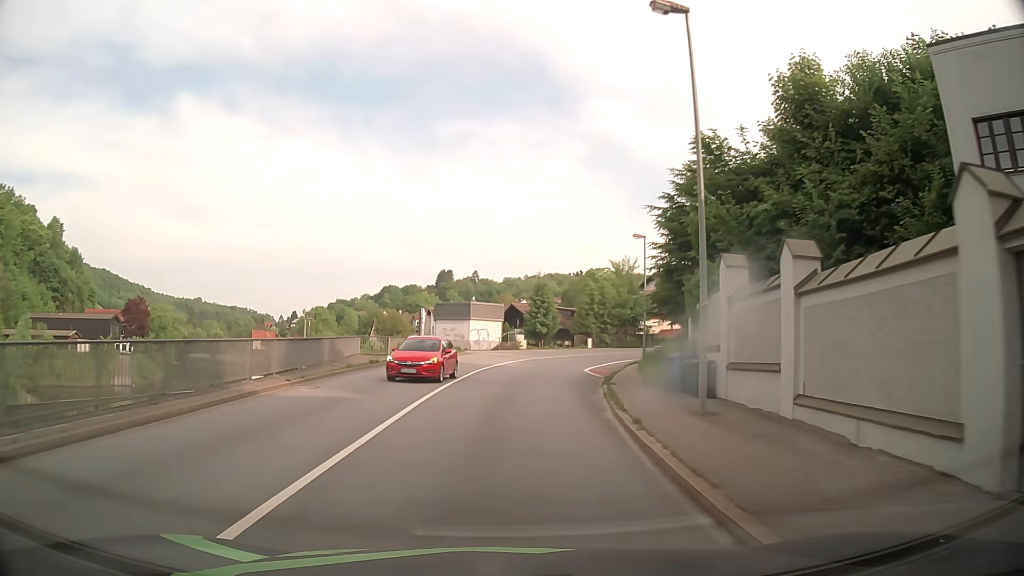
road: primary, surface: asphalt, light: Day
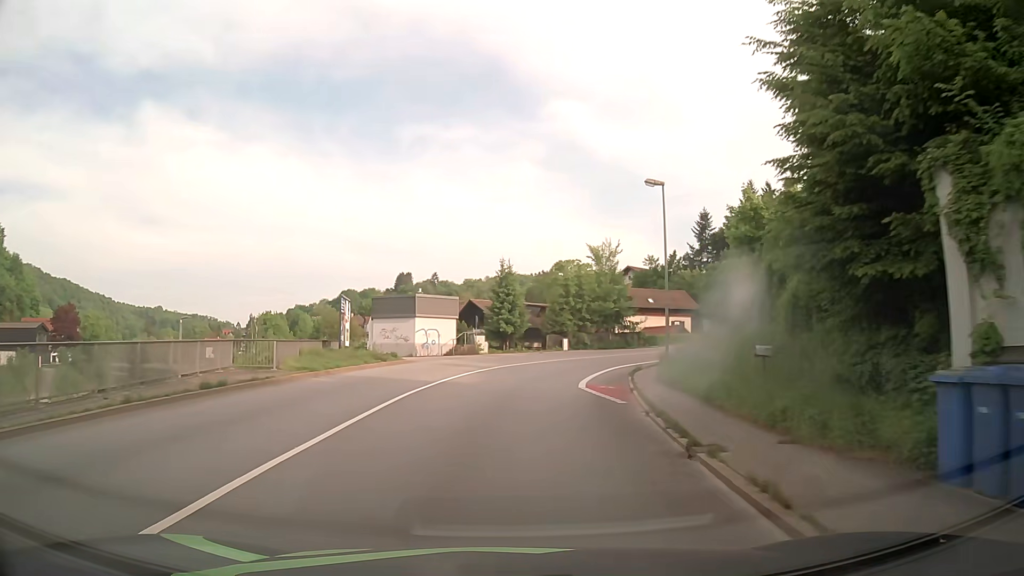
(+0.4, +14.2) m; +3°
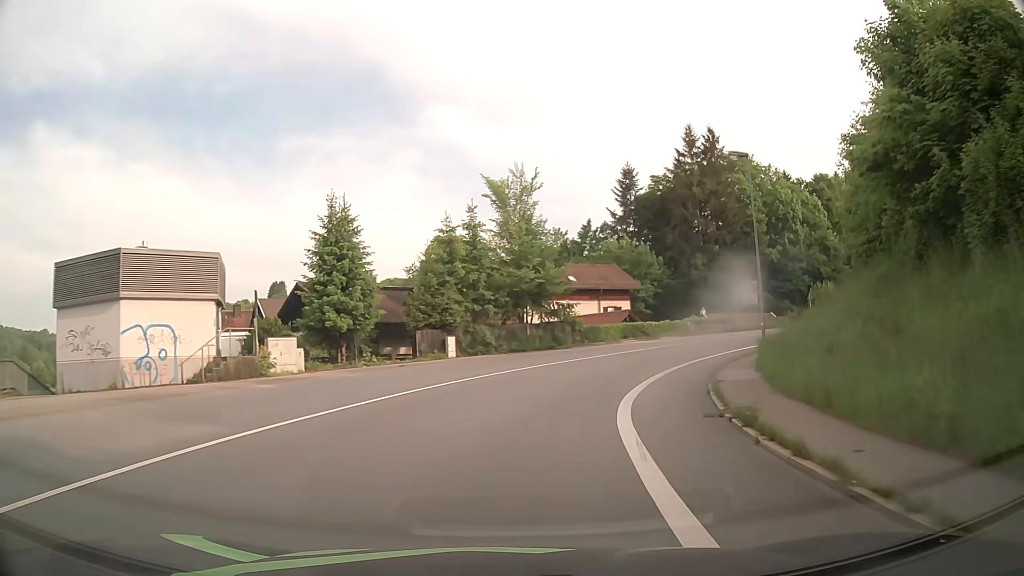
(+2.0, +29.0) m; +10°
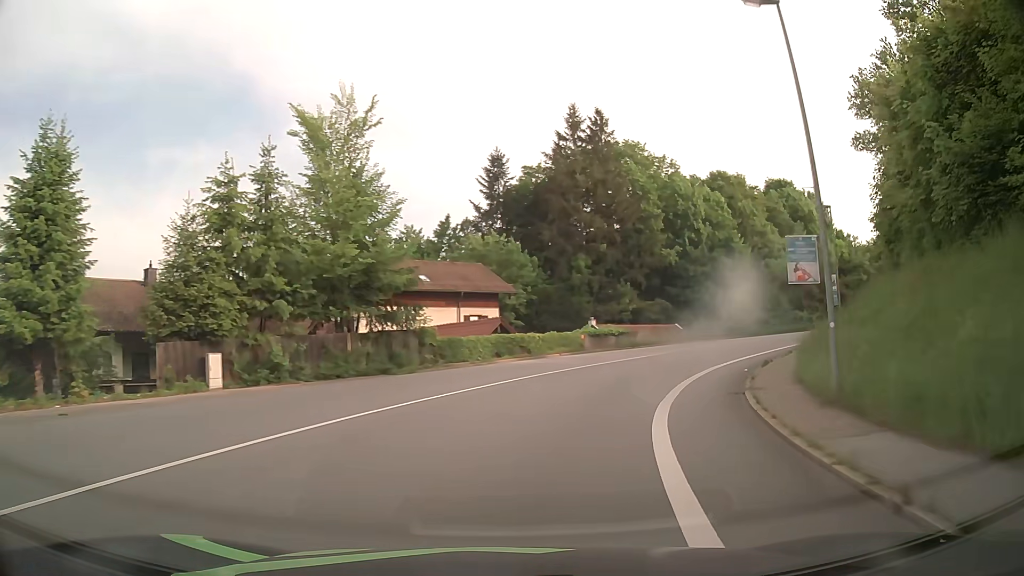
(+1.5, +14.9) m; +12°
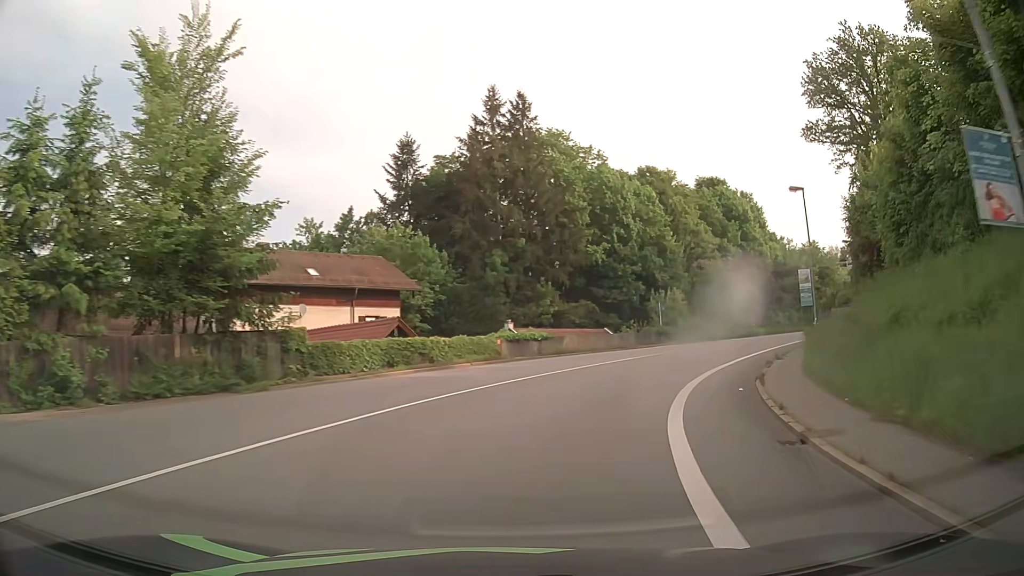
(+0.5, +7.5) m; +7°
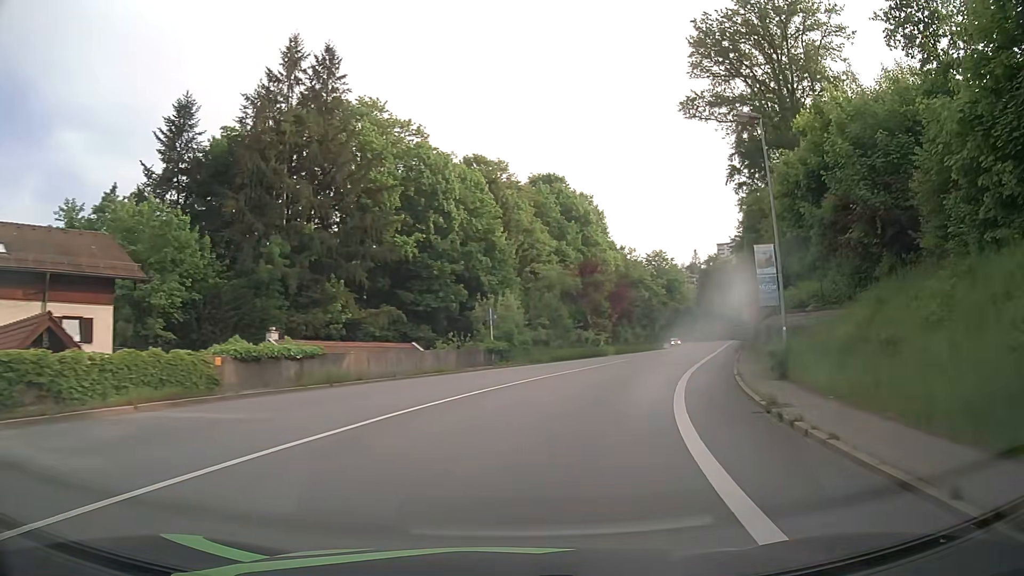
(+2.1, +15.1) m; +16°
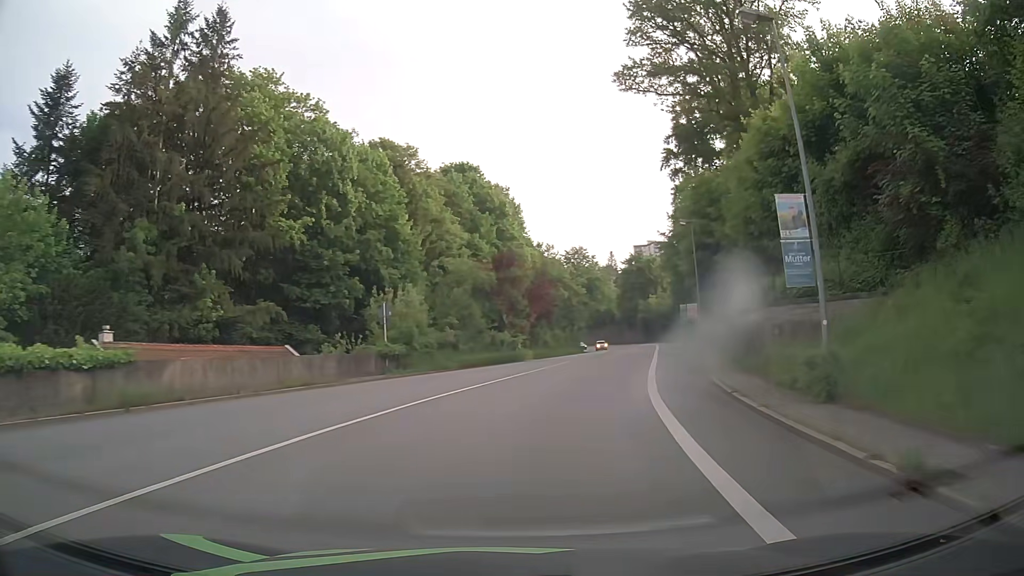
(+0.5, +7.7) m; +8°
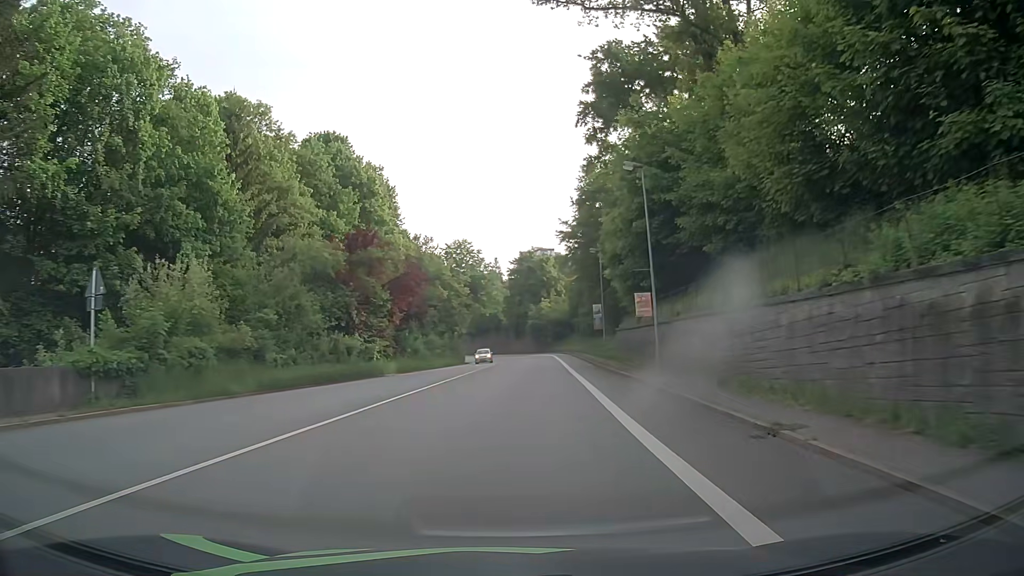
(+1.5, +15.7) m; +10°
